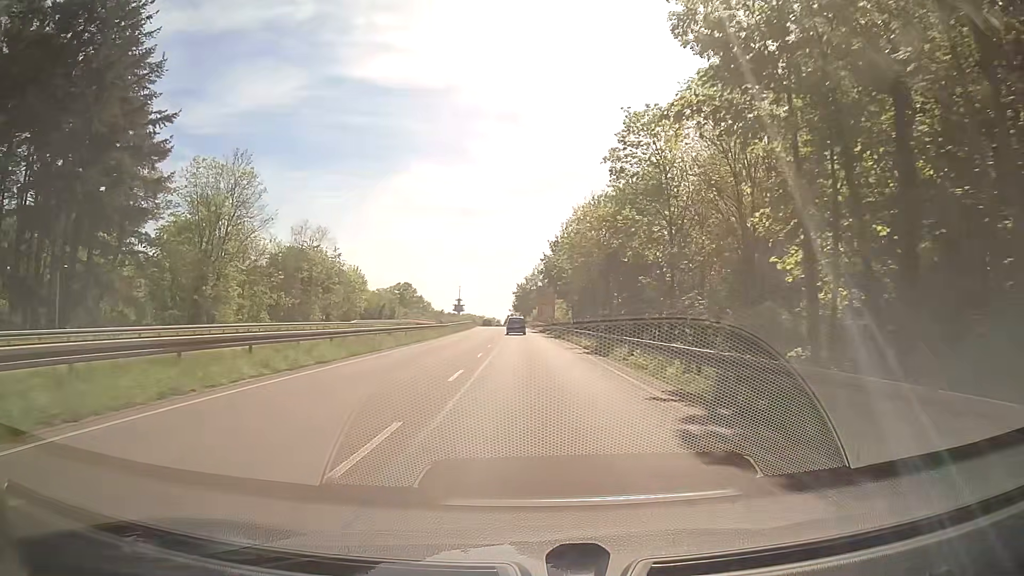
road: trunk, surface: asphalt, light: Day
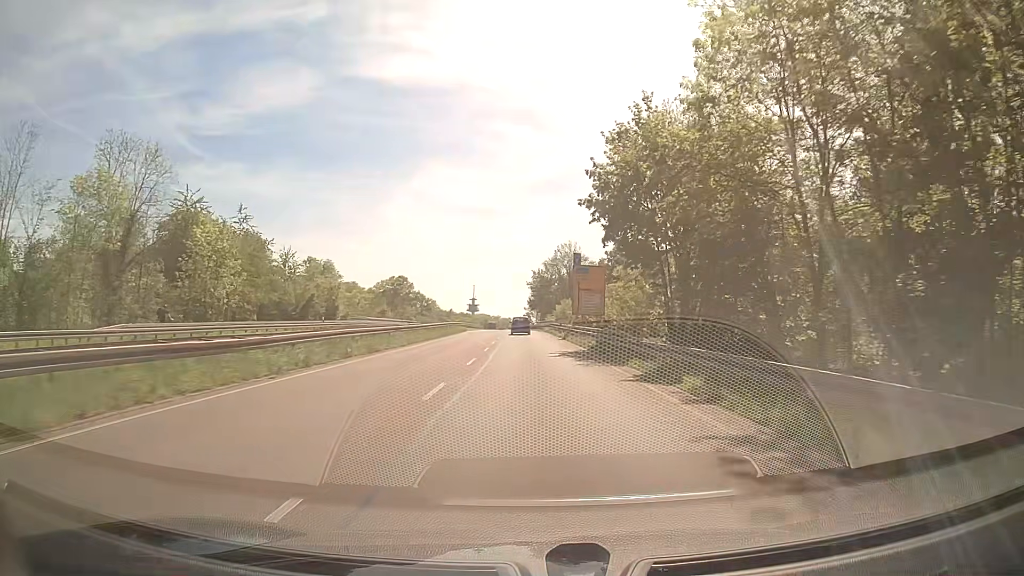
(-0.4, +49.0) m; -1°
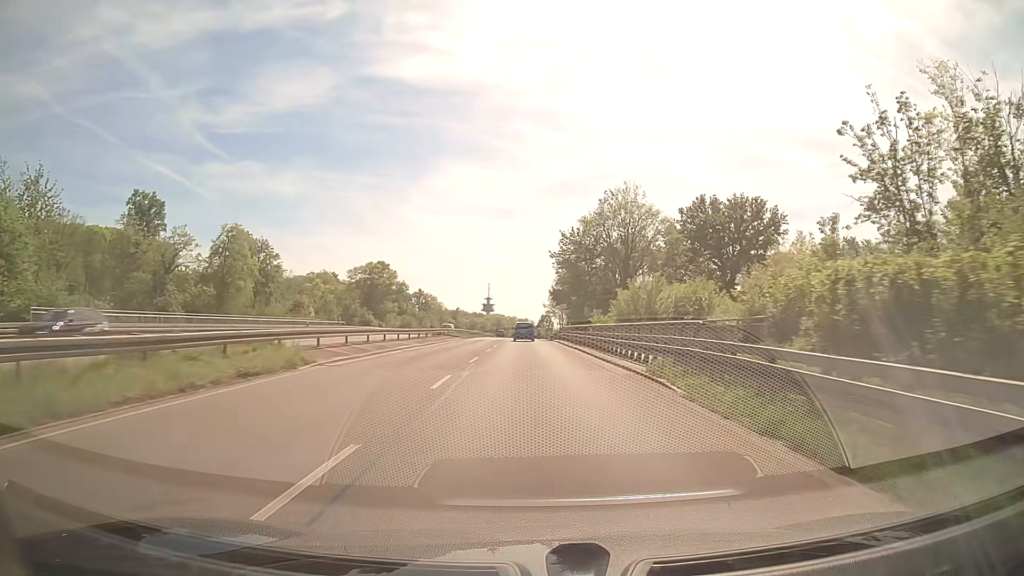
(-0.8, +61.2) m; -2°
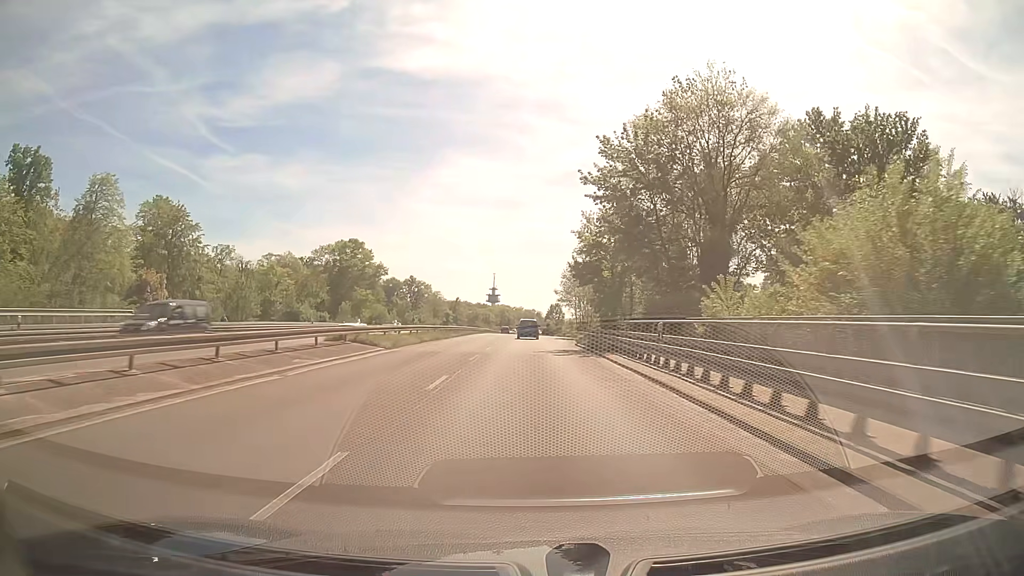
(-0.2, +36.6) m; 0°
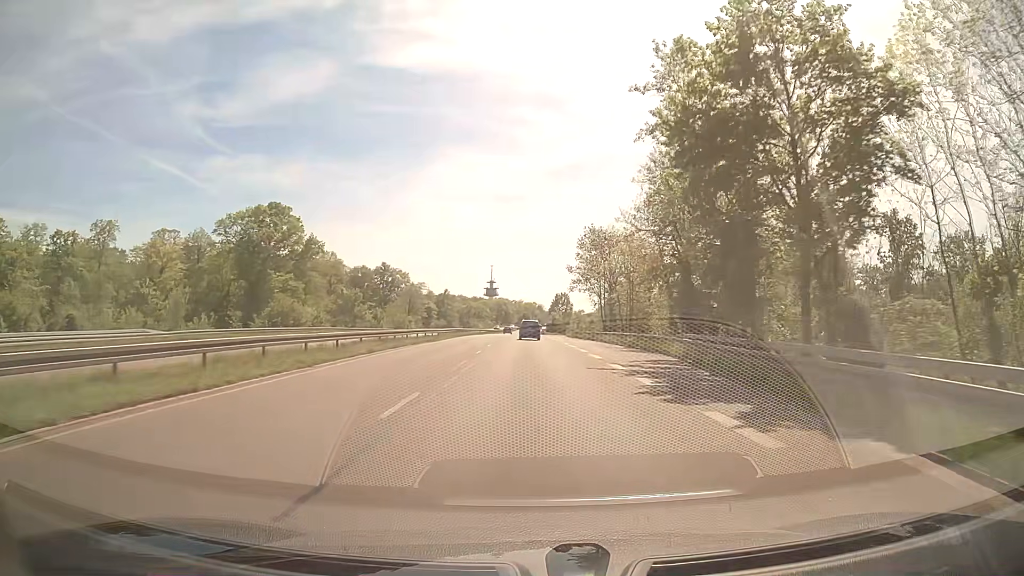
(-0.1, +48.6) m; 0°
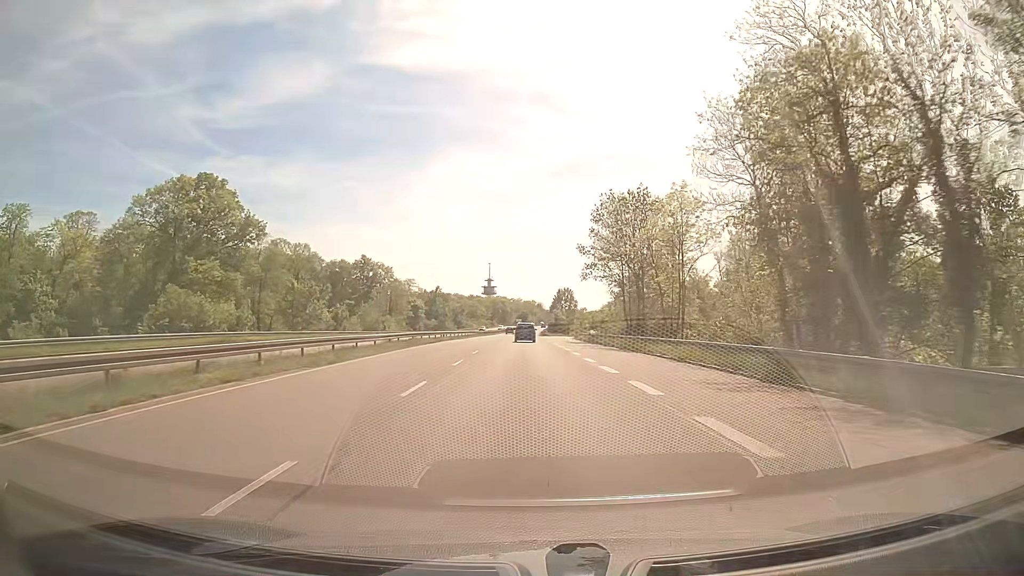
(+0.1, +24.1) m; 0°
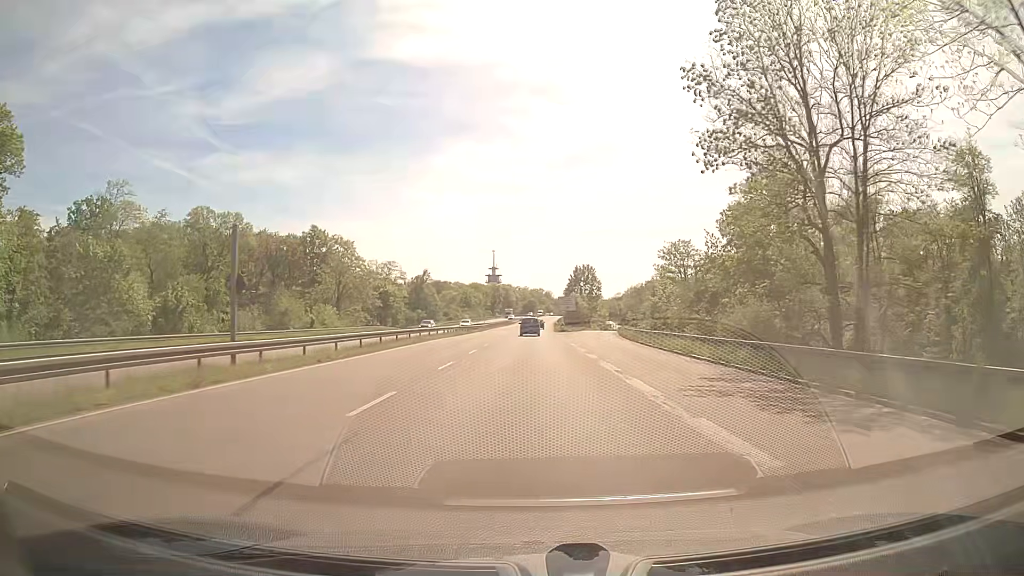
(+0.1, +48.2) m; 0°
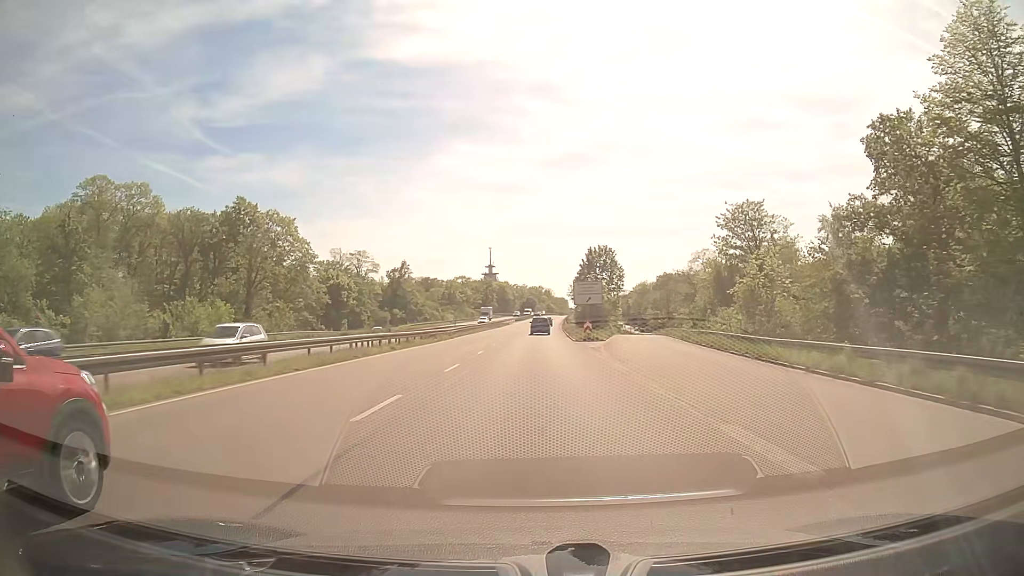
(-0.1, +36.5) m; 0°
(0, +10) (0, +20) (0, +30) (0, +40) (+1, +50) (+1, +60) (+1, +70) (+1, +80) (+2, +90) (+2, +100) m
